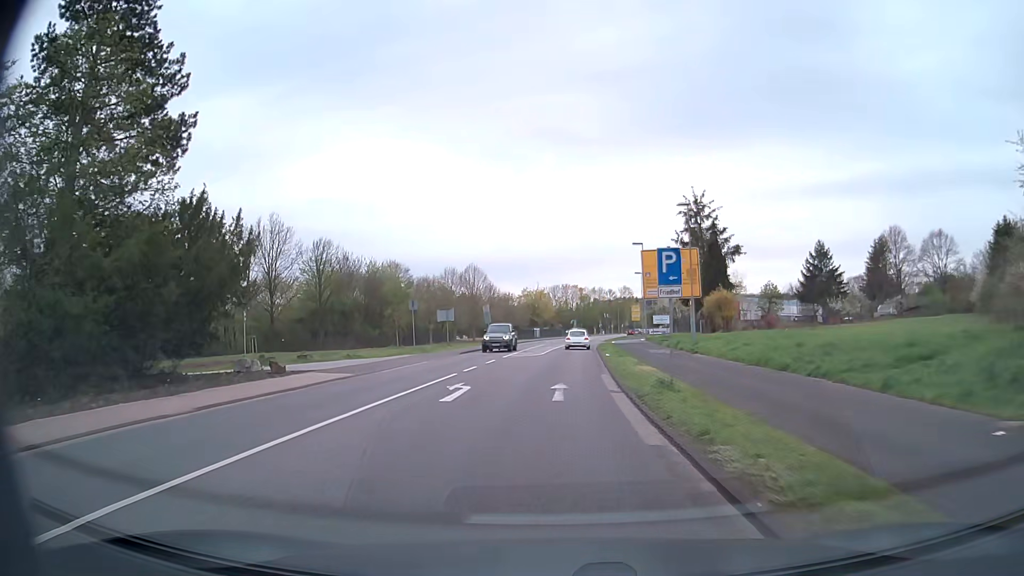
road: secondary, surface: asphalt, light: Day
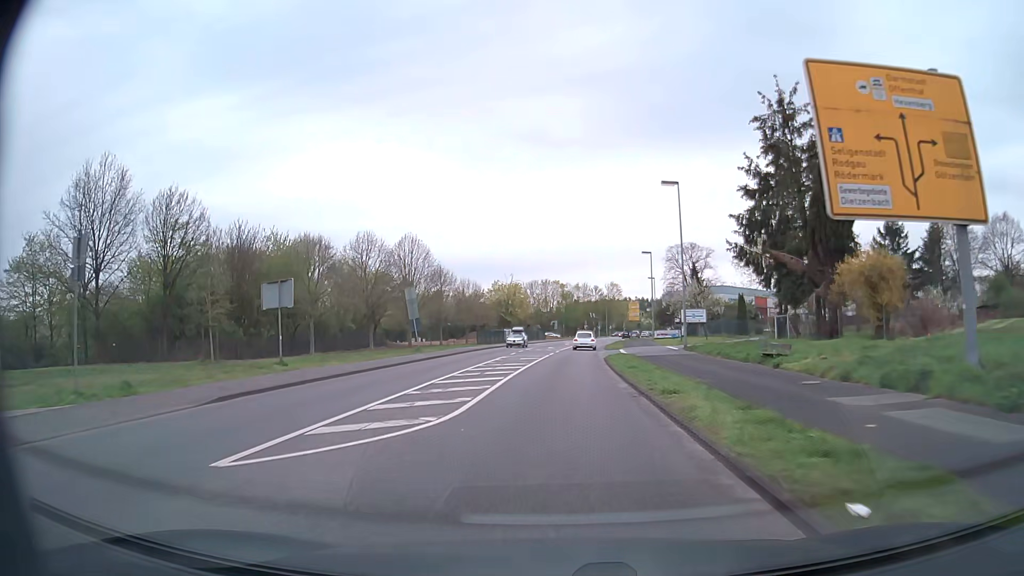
(+0.4, +30.4) m; +1°
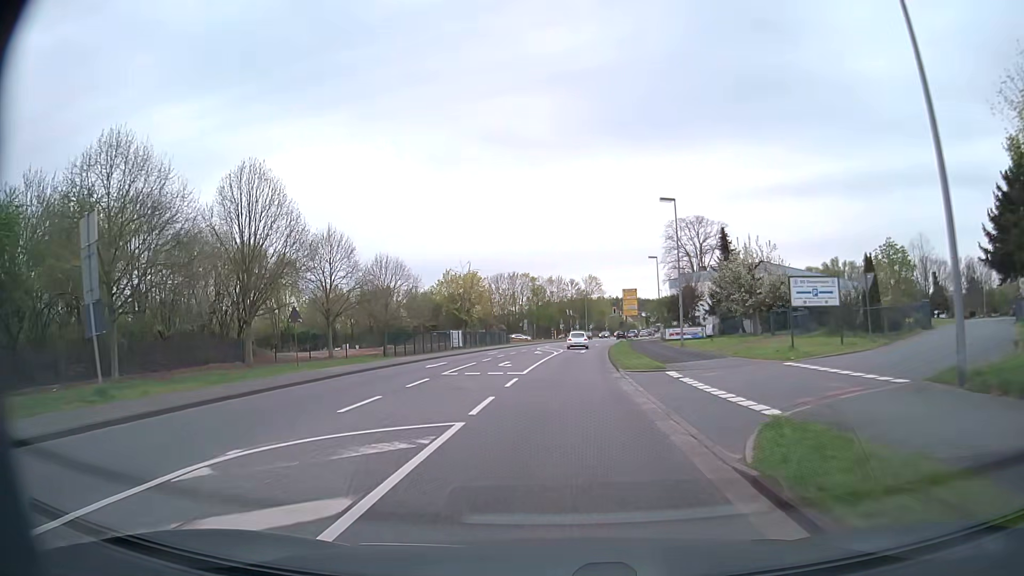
(+0.6, +30.5) m; +2°
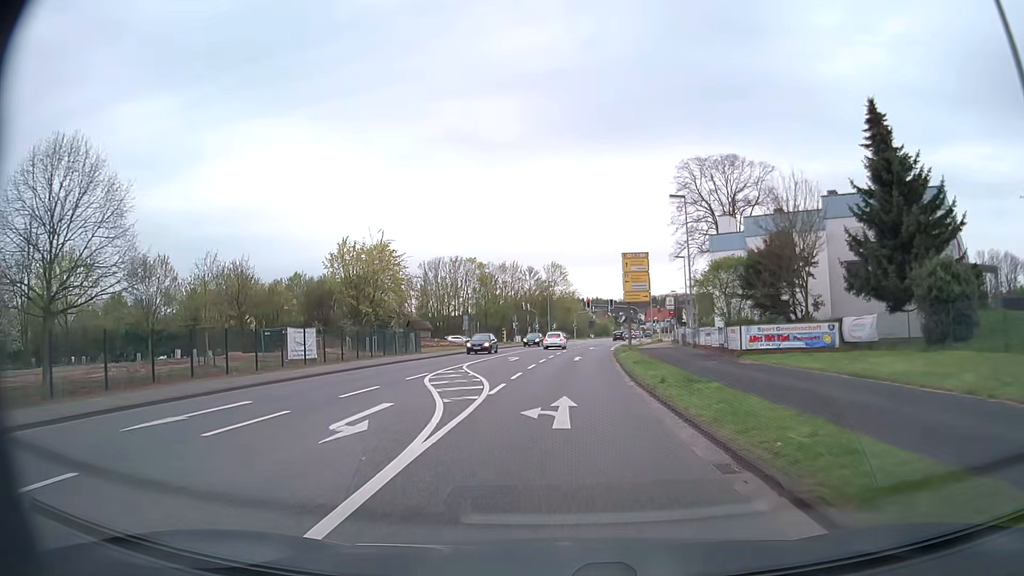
(+1.3, +38.4) m; +4°
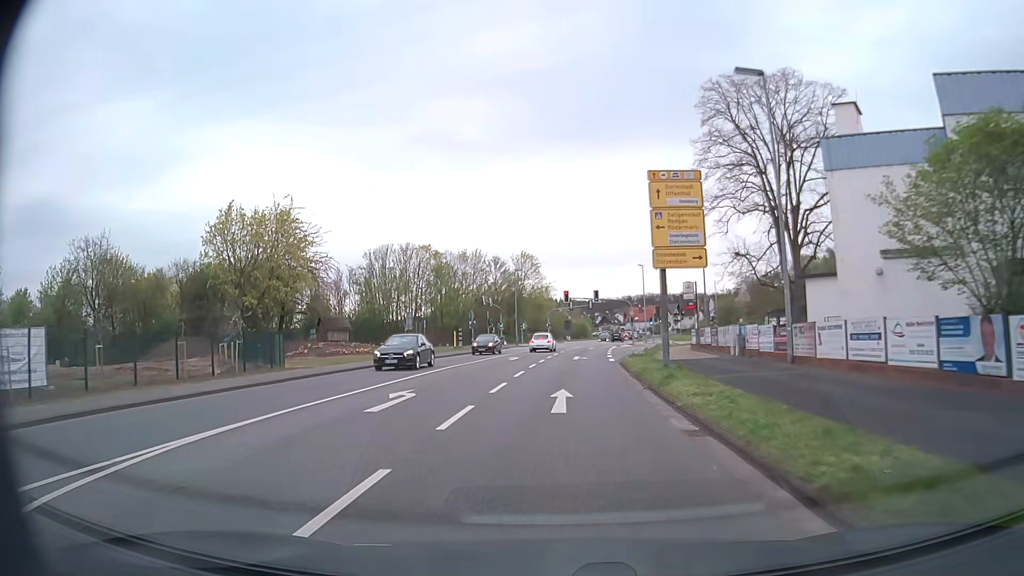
(+0.4, +22.9) m; +2°
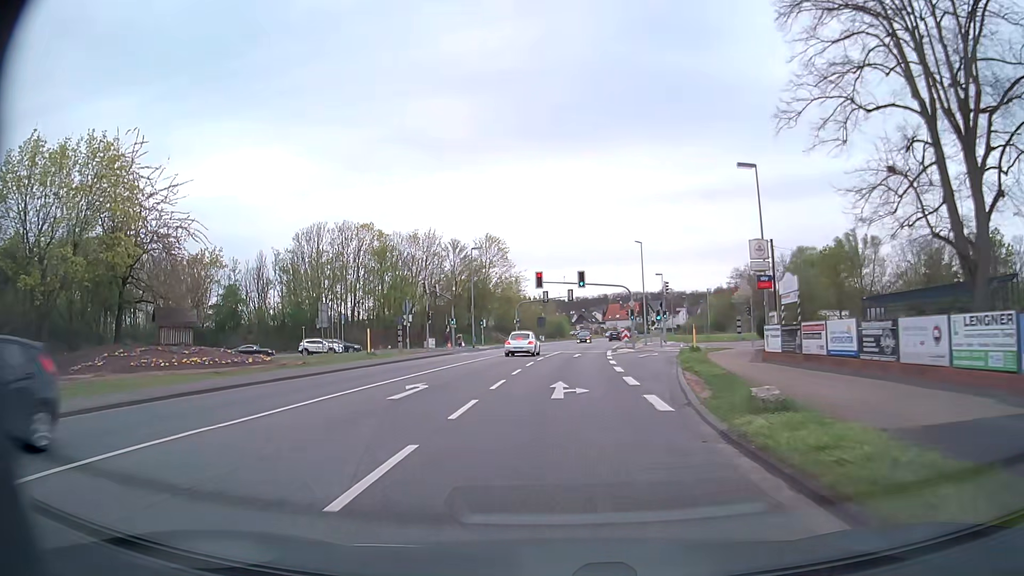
(+0.5, +22.8) m; +2°
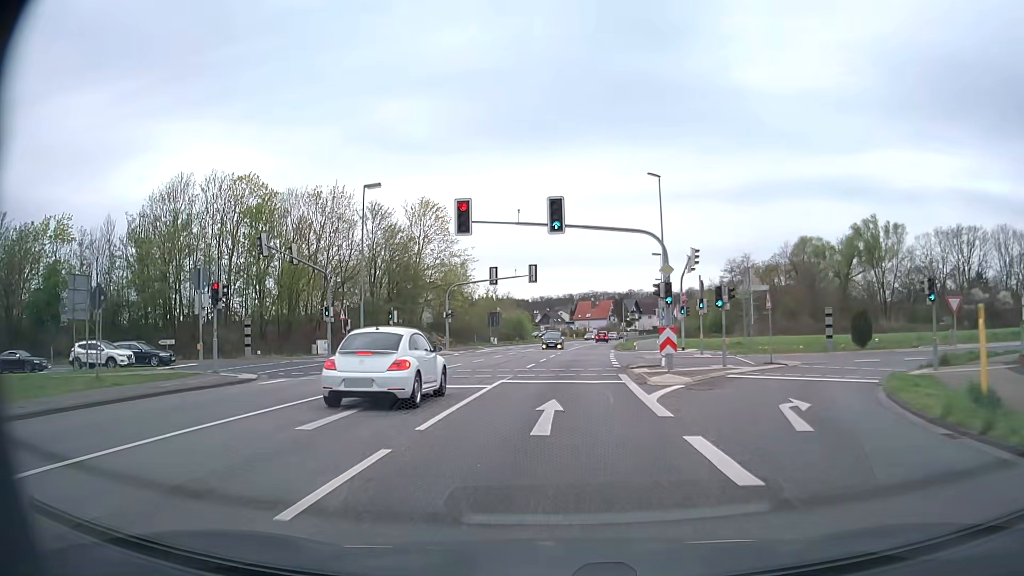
(+1.0, +30.1) m; +4°
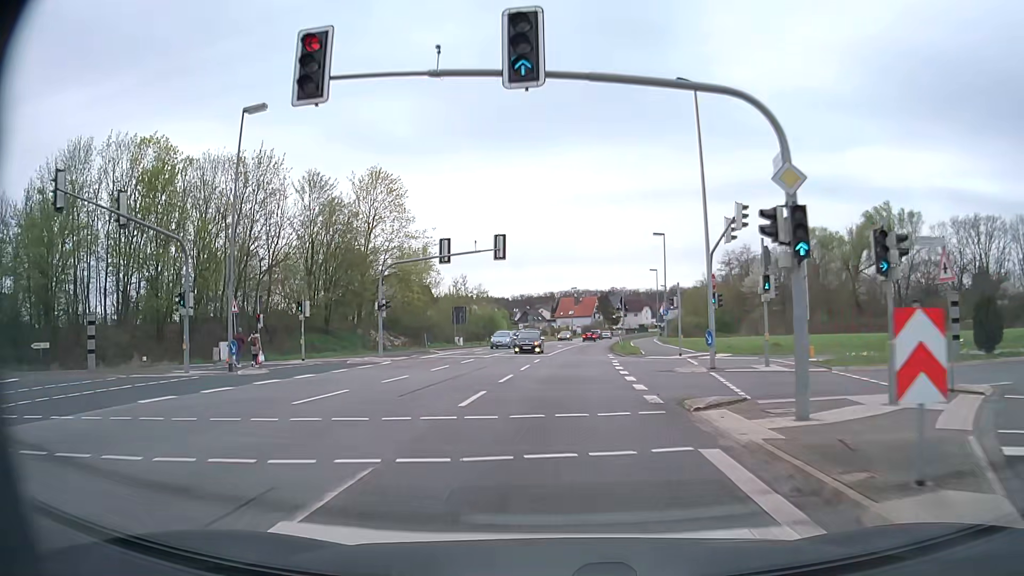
(+0.2, +15.0) m; +2°
(0, +10) (0, +20) (+1, +30) (+1, +40) (+2, +50) (+3, +60) (+4, +70) (+5, +80) (+6, +90) (+8, +100) m
